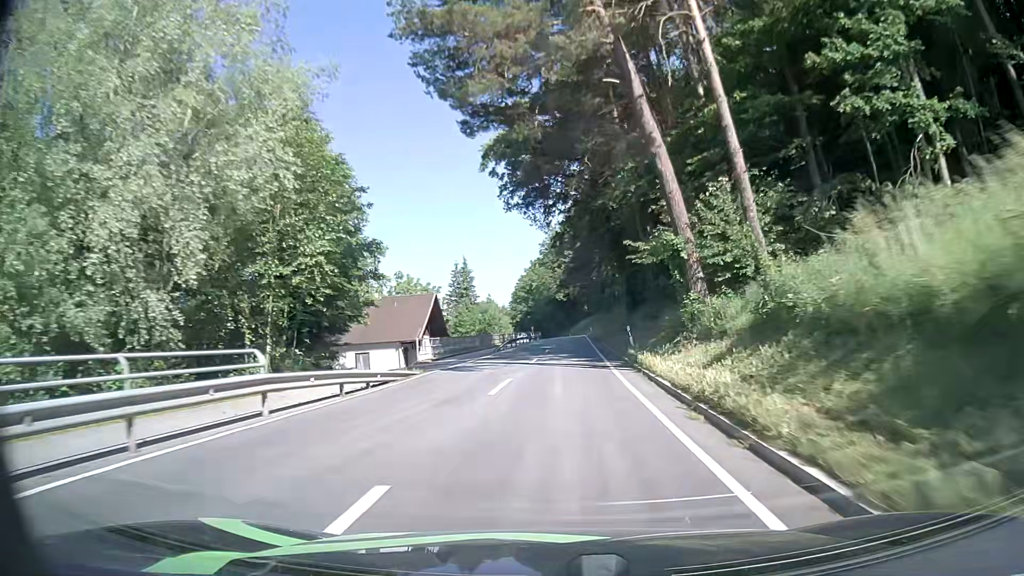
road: secondary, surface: asphalt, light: Day
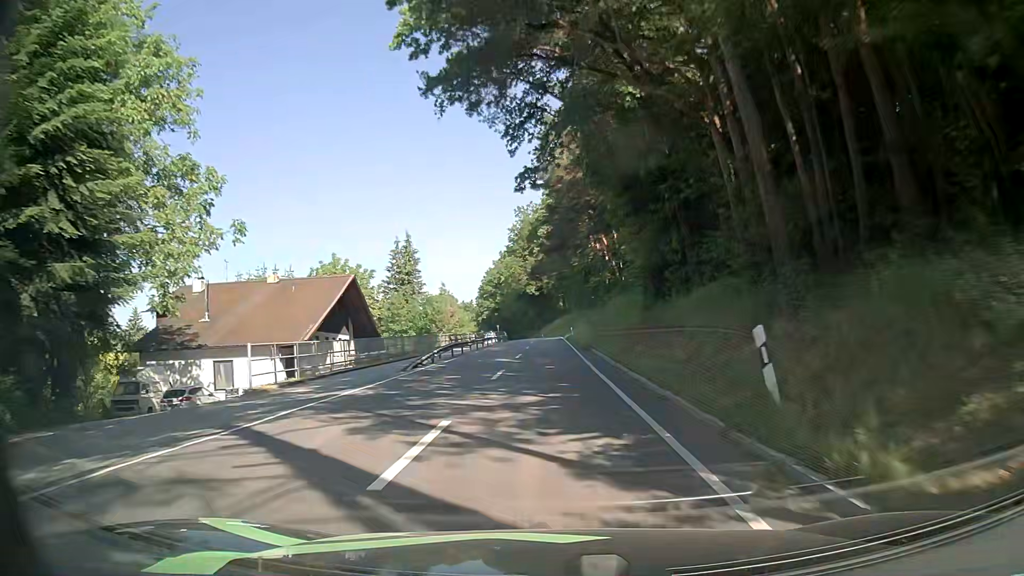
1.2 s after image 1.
(+0.4, +19.9) m; +2°
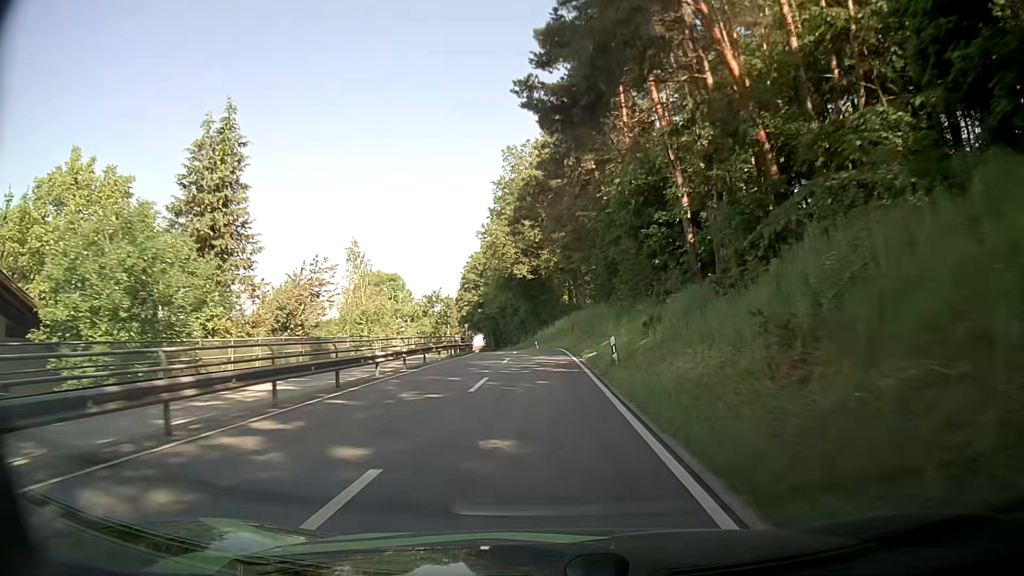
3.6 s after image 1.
(+0.1, +39.2) m; 0°
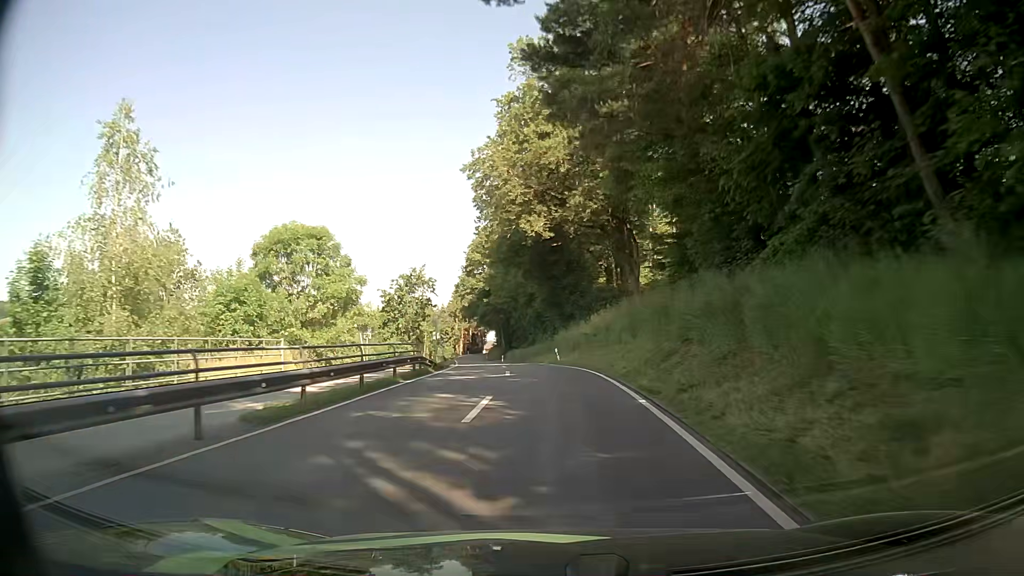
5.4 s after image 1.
(-0.4, +28.5) m; -2°
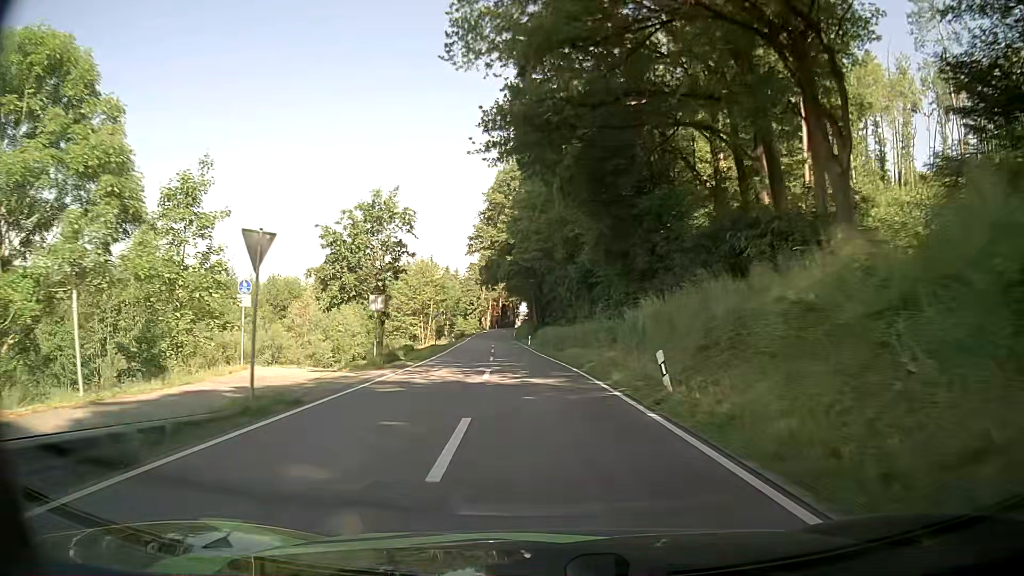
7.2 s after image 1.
(-0.7, +28.0) m; -3°
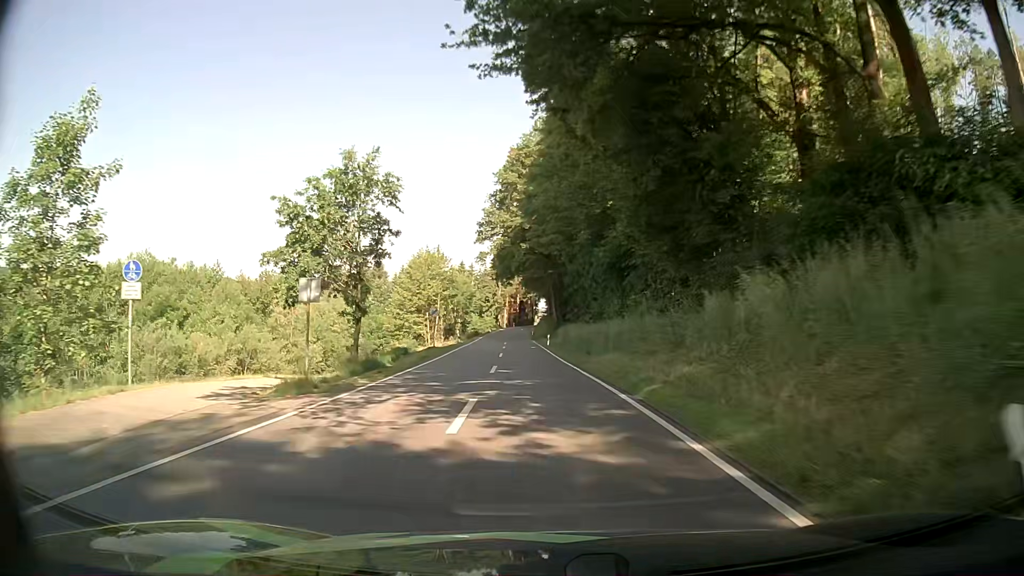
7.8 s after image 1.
(0.0, +9.3) m; -1°
